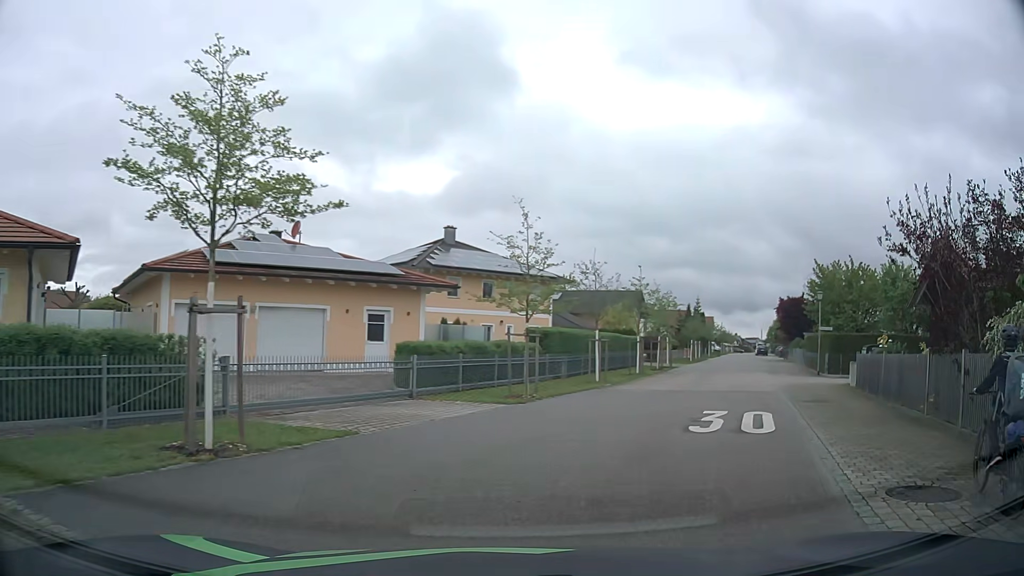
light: Day
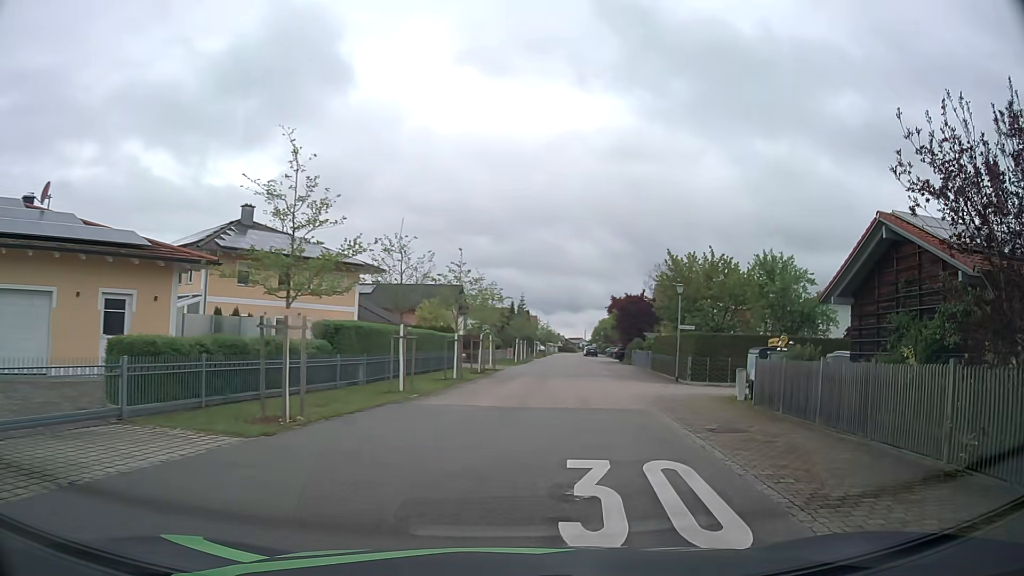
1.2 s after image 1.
(+0.9, +6.3) m; +16°
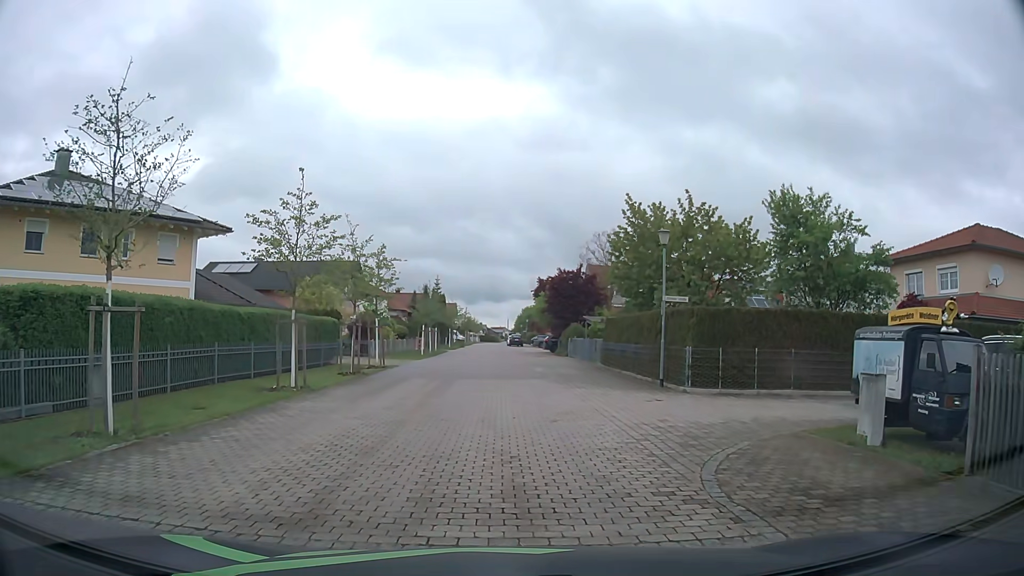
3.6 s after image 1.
(+1.2, +12.4) m; +7°
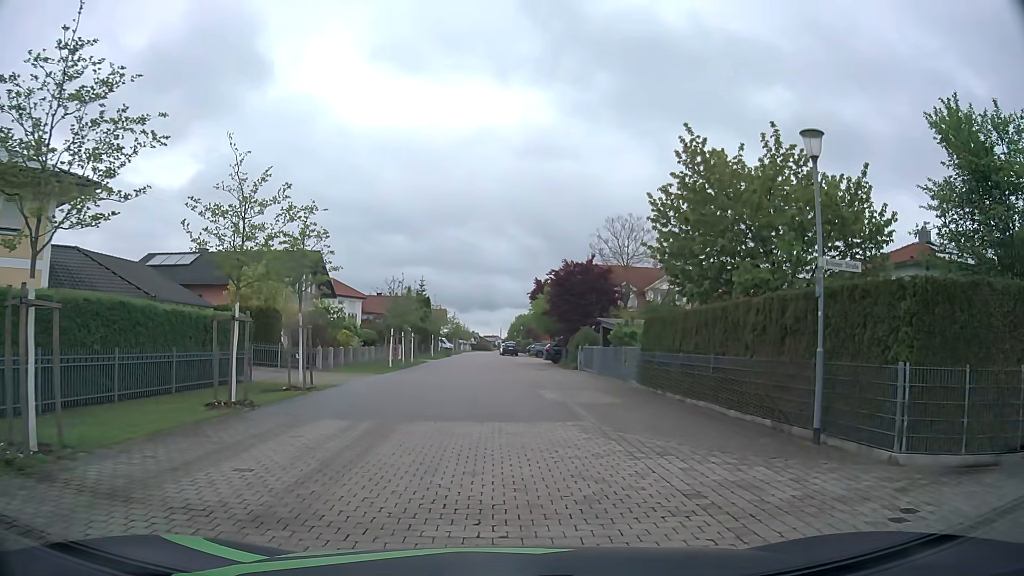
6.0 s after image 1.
(0.0, +10.7) m; 0°
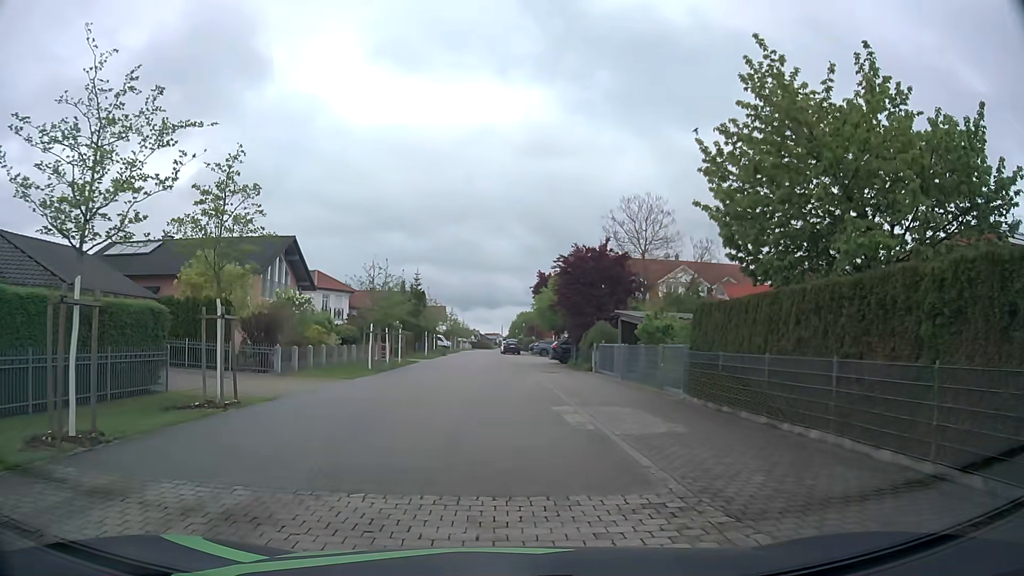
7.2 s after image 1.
(+0.1, +6.1) m; +1°
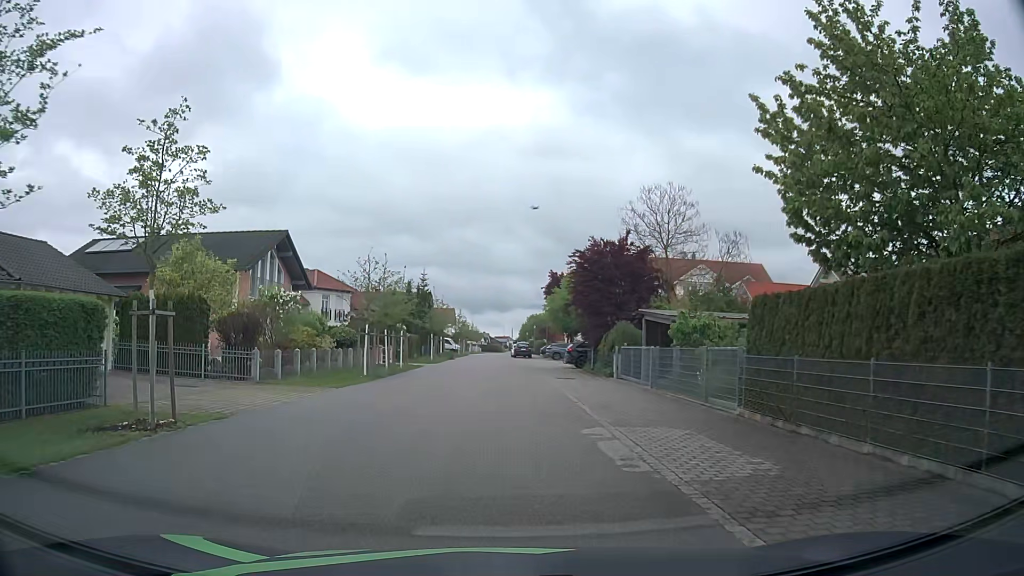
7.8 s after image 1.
(0.0, +3.4) m; -1°
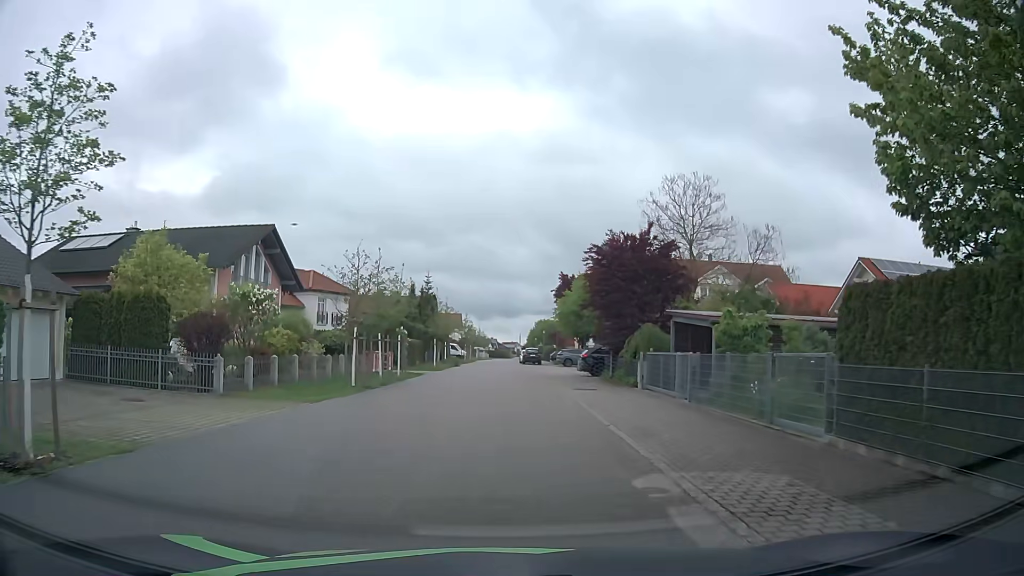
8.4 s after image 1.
(0.0, +3.7) m; -1°
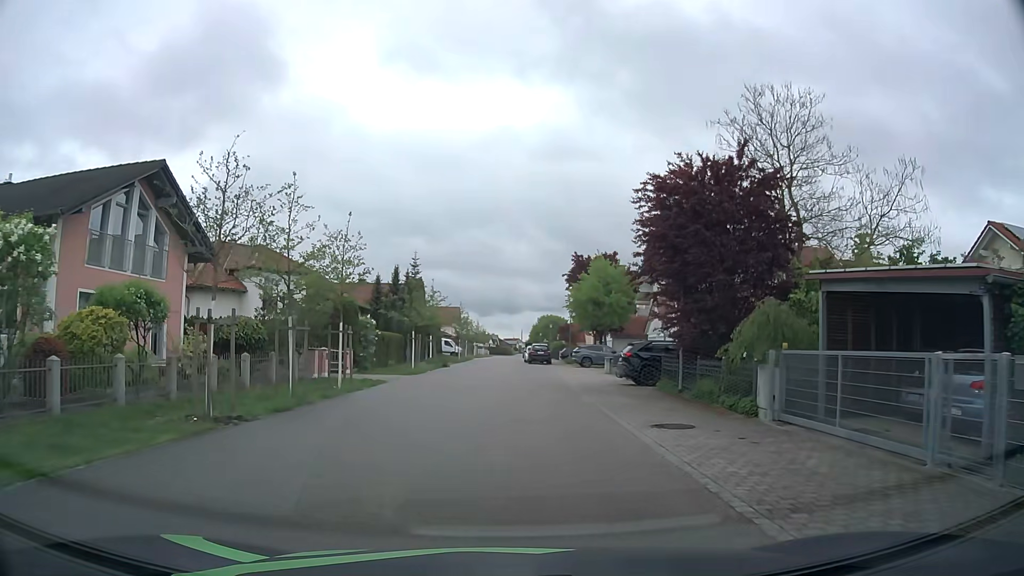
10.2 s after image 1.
(+0.1, +12.7) m; 0°
(0, +10) (0, +20) (0, +30) (0, +40) (-1, +50) (-1, +60) (-1, +70) (-1, +80) (0, +90) (0, +100) m
